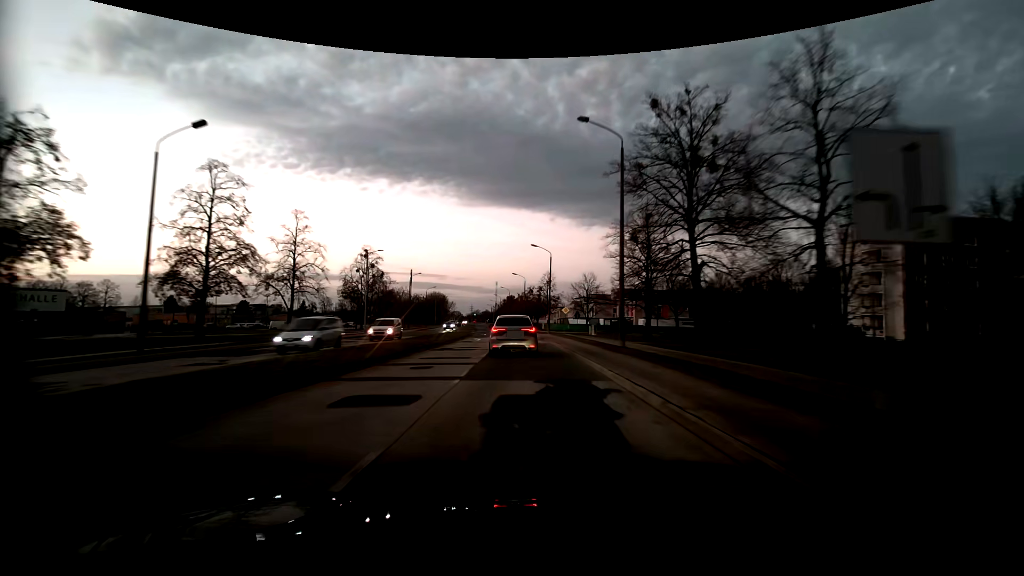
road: tertiary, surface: asphalt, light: Dusk
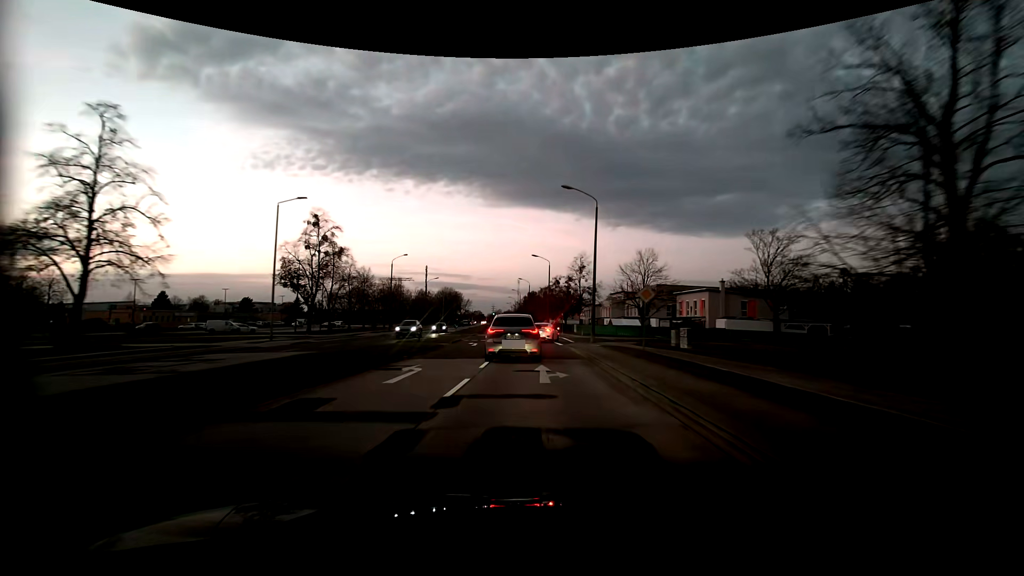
(-0.6, +28.7) m; -2°
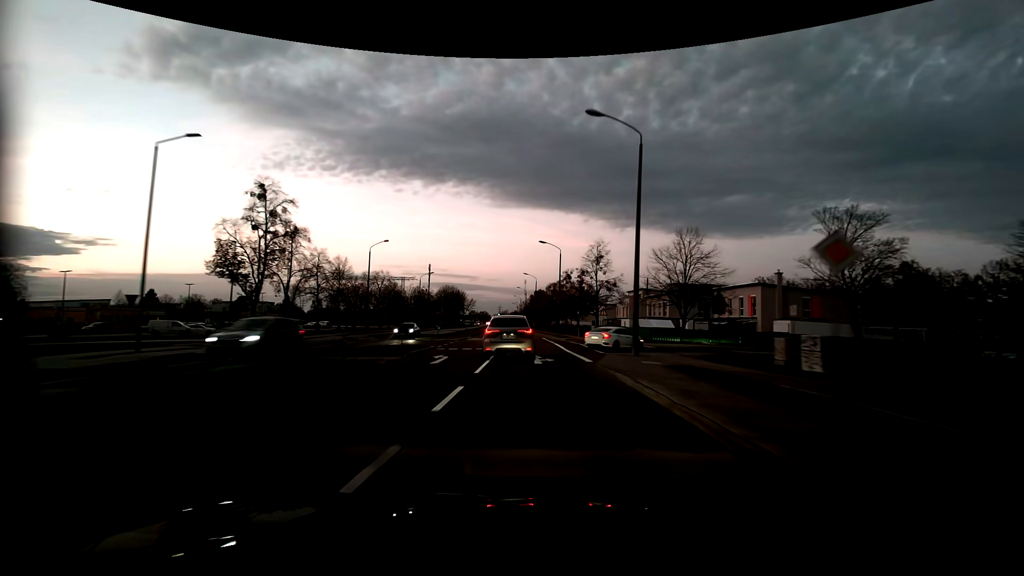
(-0.1, +13.6) m; -1°
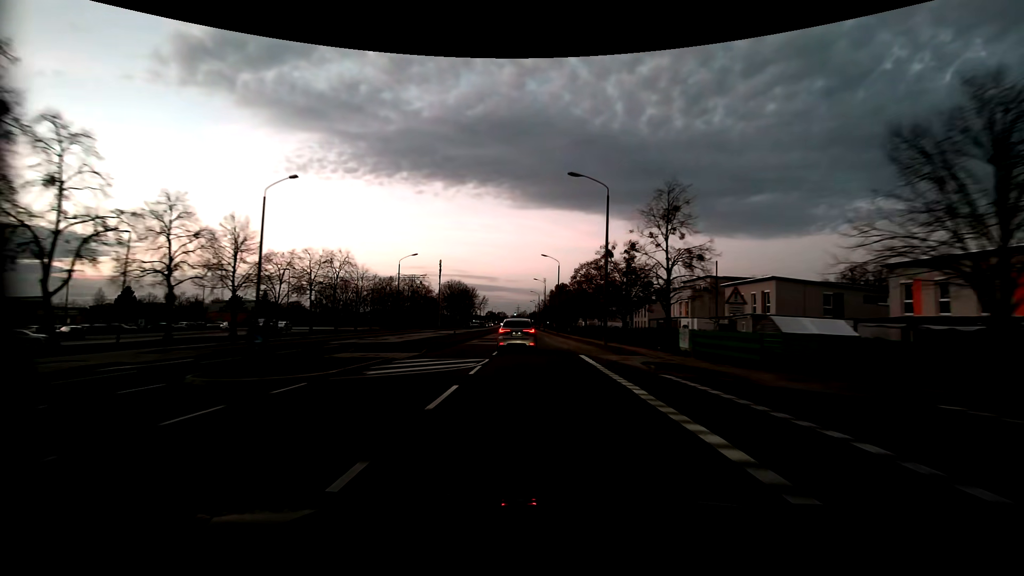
(-0.5, +29.0) m; -2°
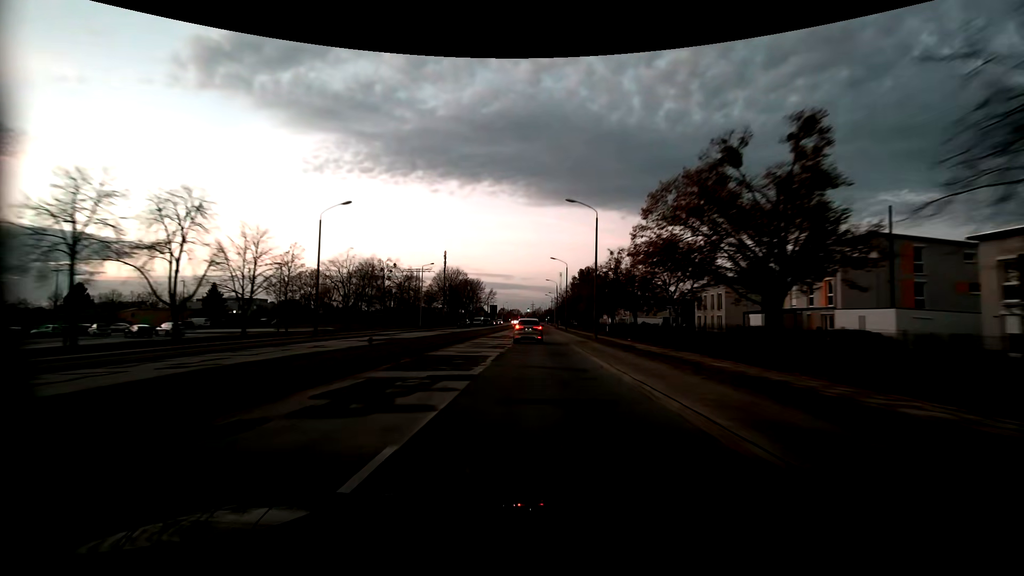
(-0.6, +32.5) m; -2°
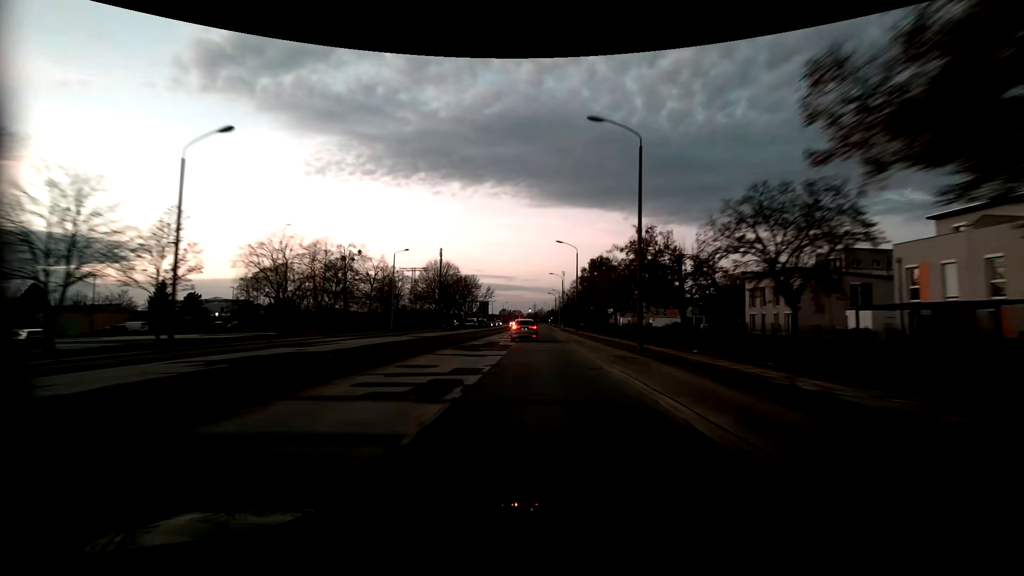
(-0.1, +17.6) m; -1°
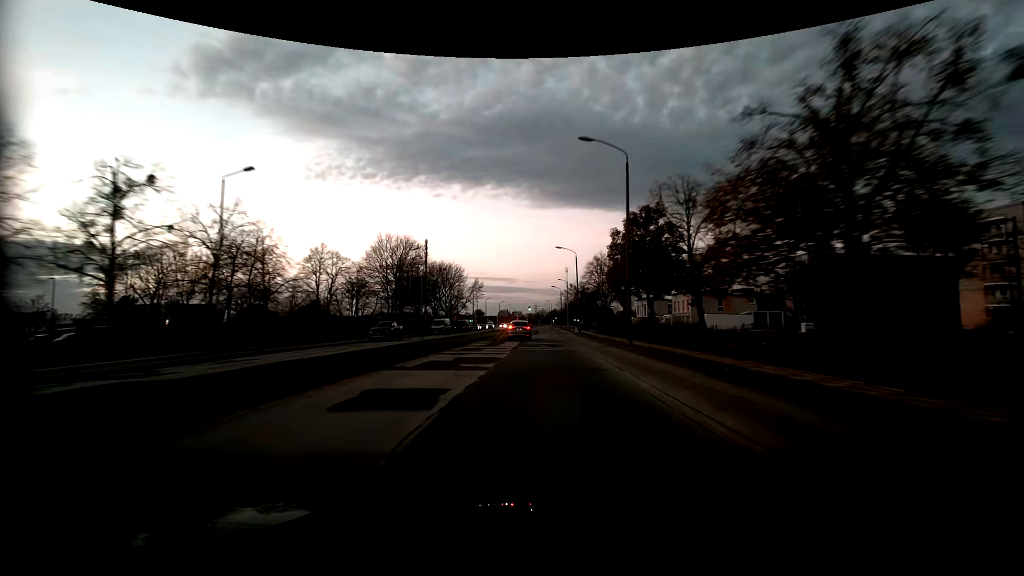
(+0.2, +36.3) m; 0°
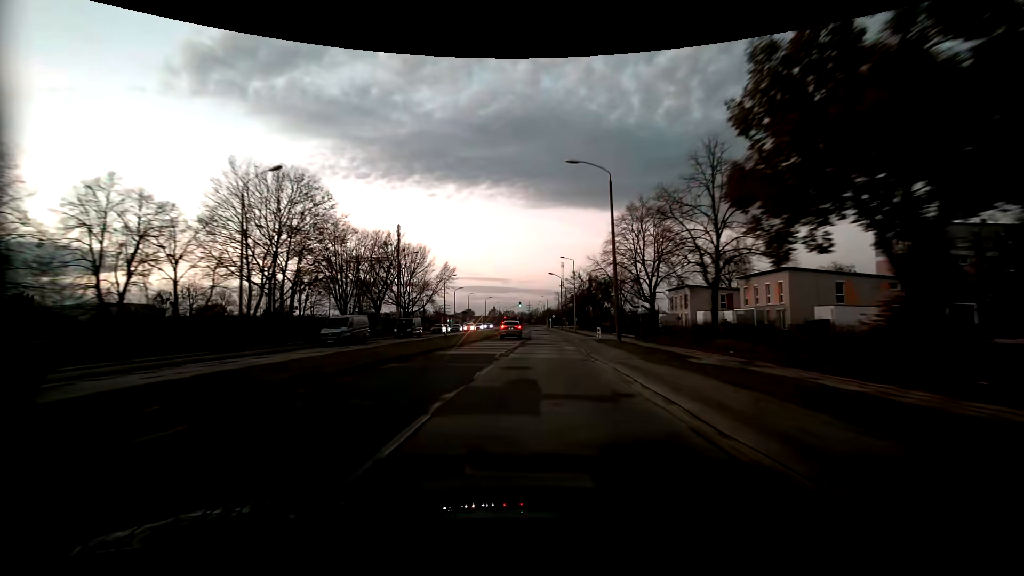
(+0.2, +35.6) m; +1°
(0, +10) (0, +20) (0, +30) (0, +40) (0, +50) (0, +60) (0, +70) (0, +80) (0, +90) (0, +100) m
